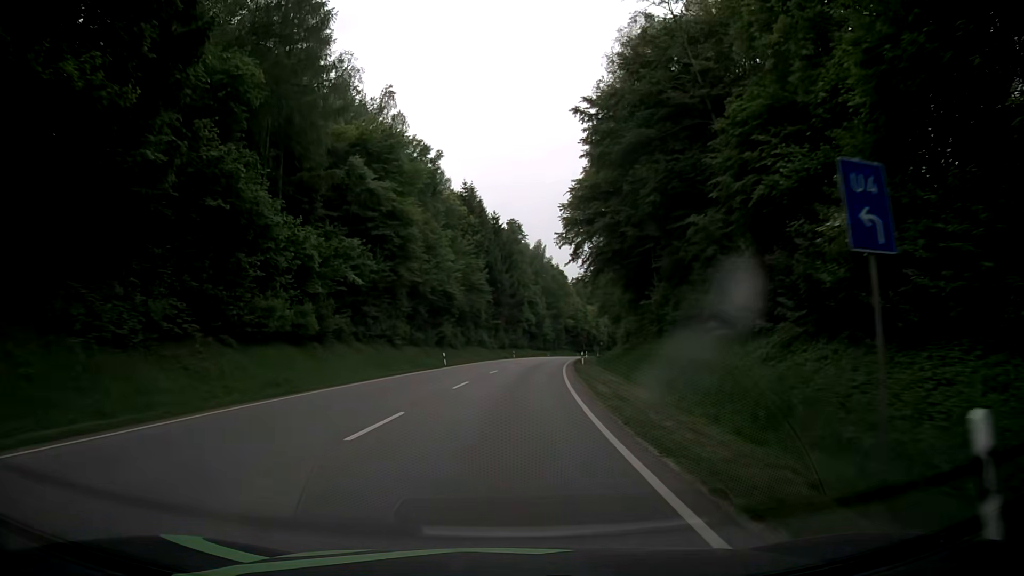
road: secondary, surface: asphalt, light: Day
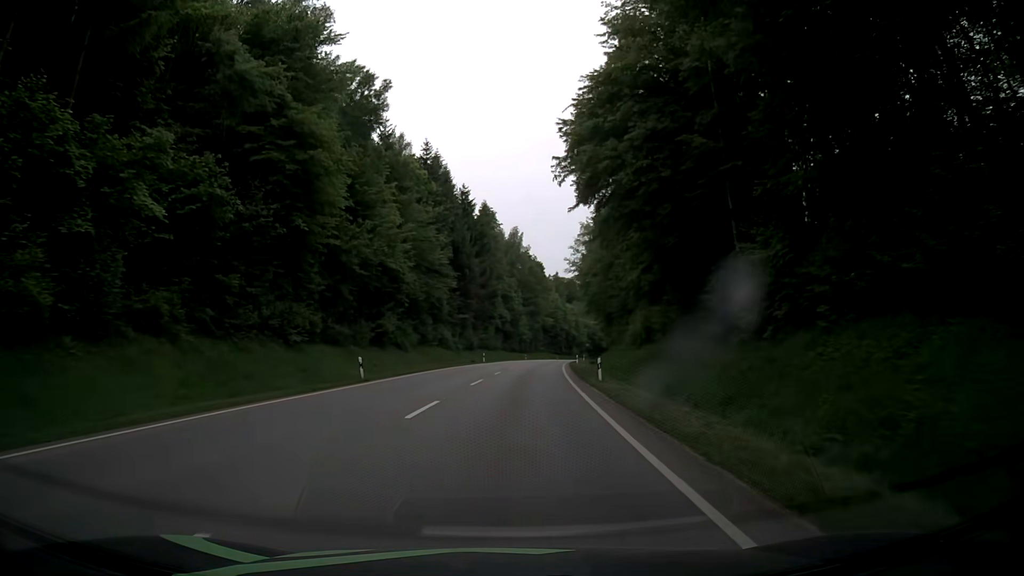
(+0.6, +21.3) m; +3°
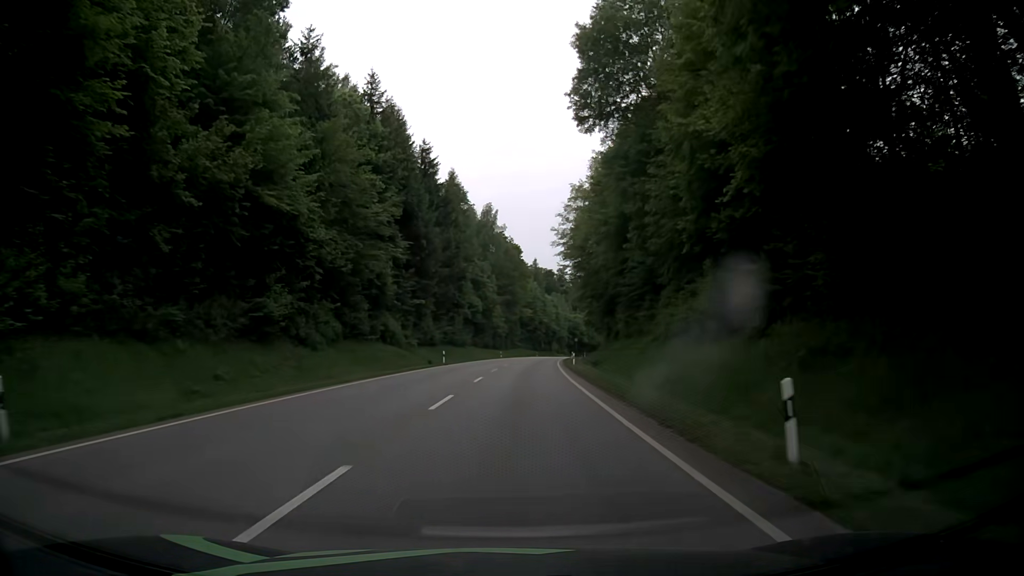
(+0.3, +21.5) m; +1°
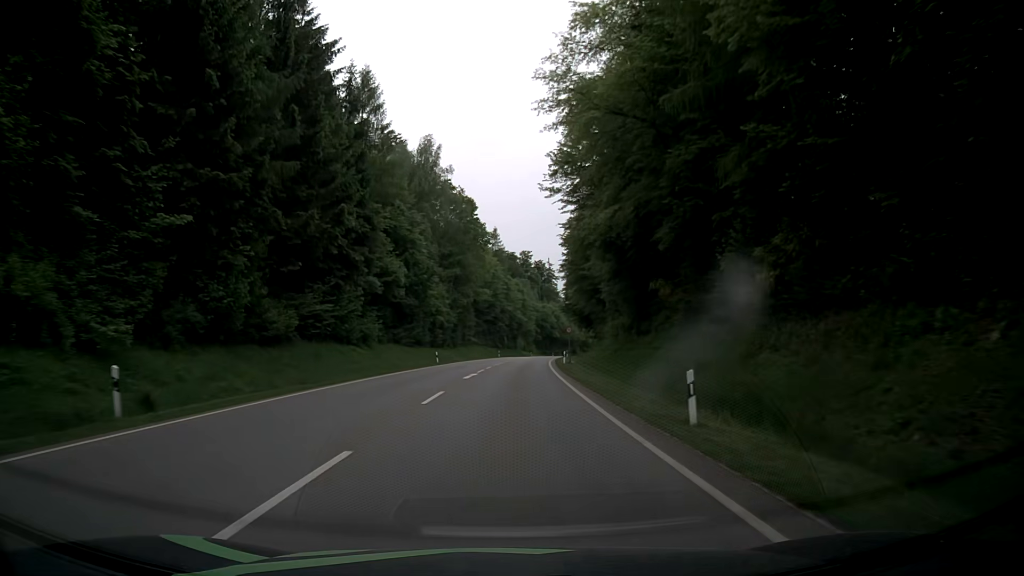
(+1.8, +42.9) m; +2°
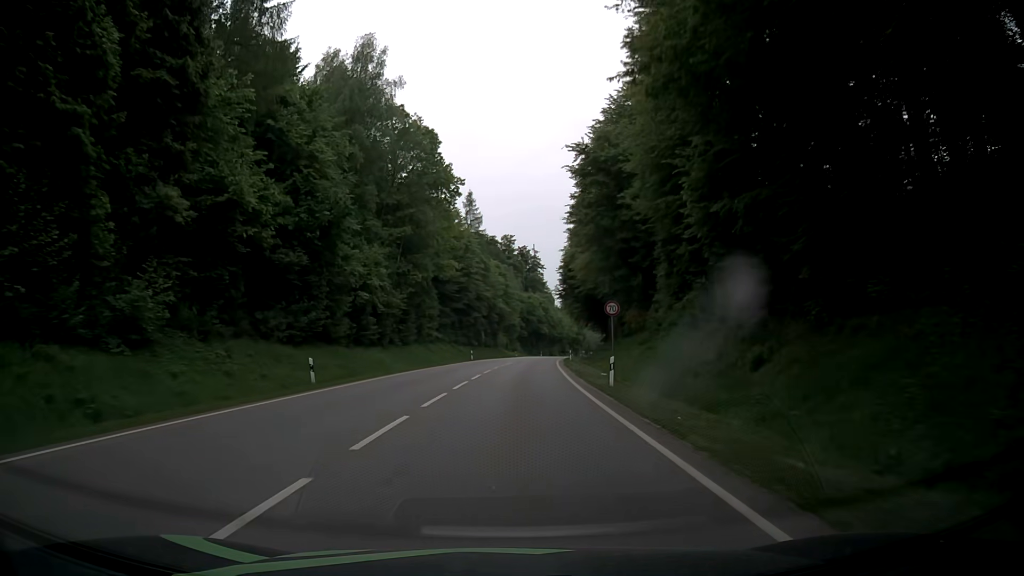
(+1.2, +31.6) m; +3°
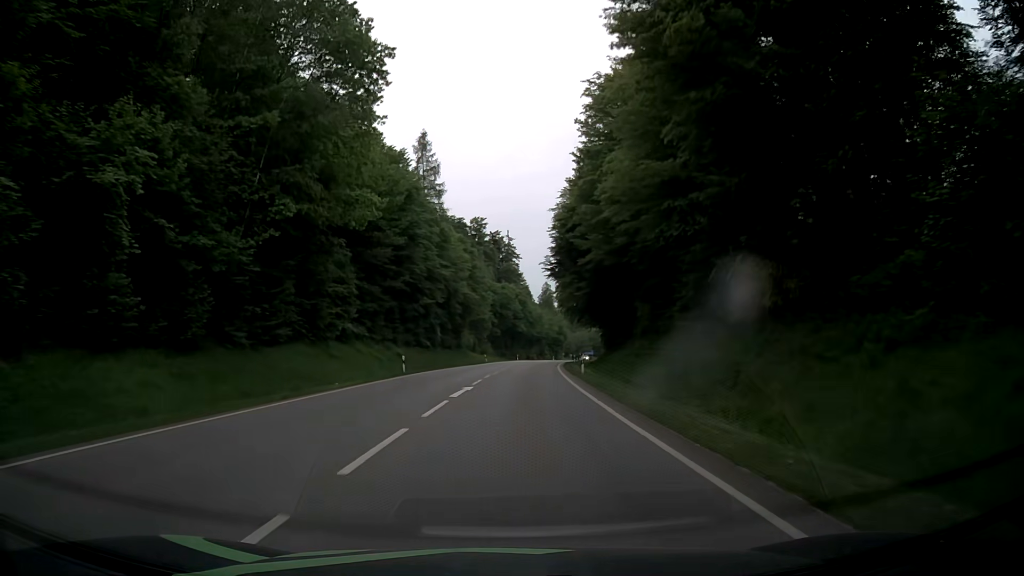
(+0.5, +31.5) m; +3°
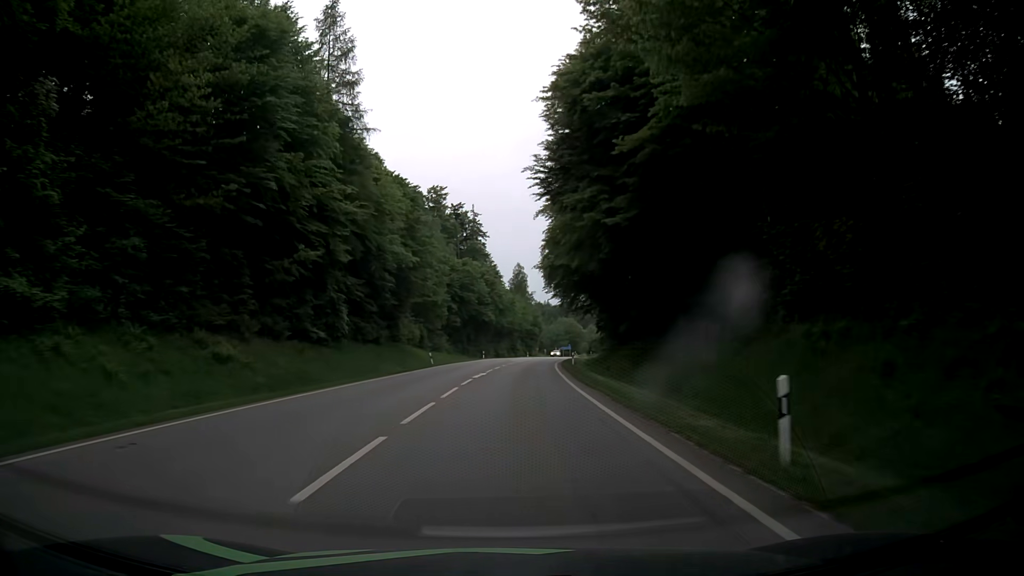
(+0.5, +31.4) m; +2°
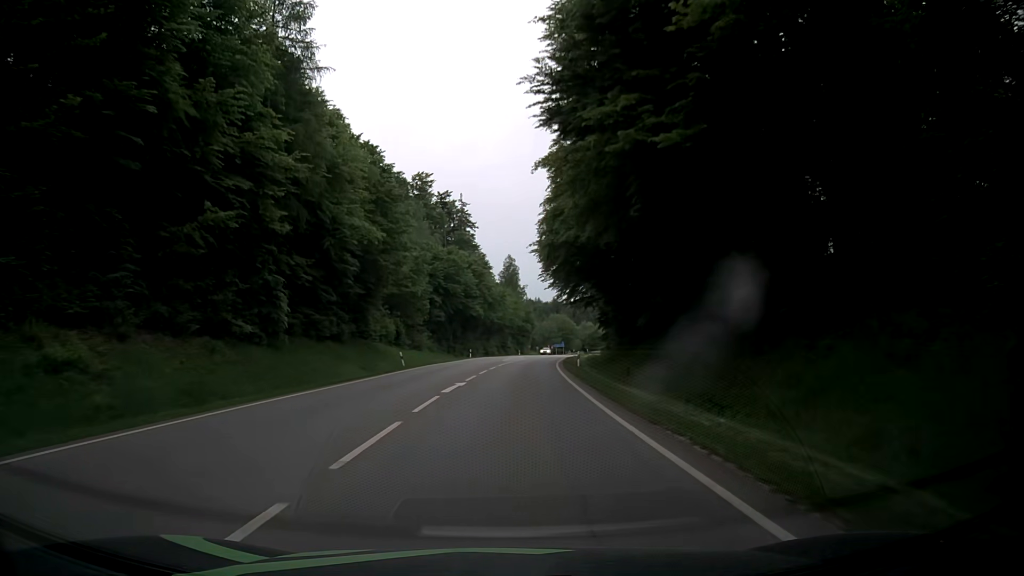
(+0.1, +10.3) m; +1°
(0, +10) (0, +20) (+1, +30) (+1, +40) (+2, +50) (+3, +60) (+4, +70) (+5, +80) (+6, +90) (+7, +100) m
